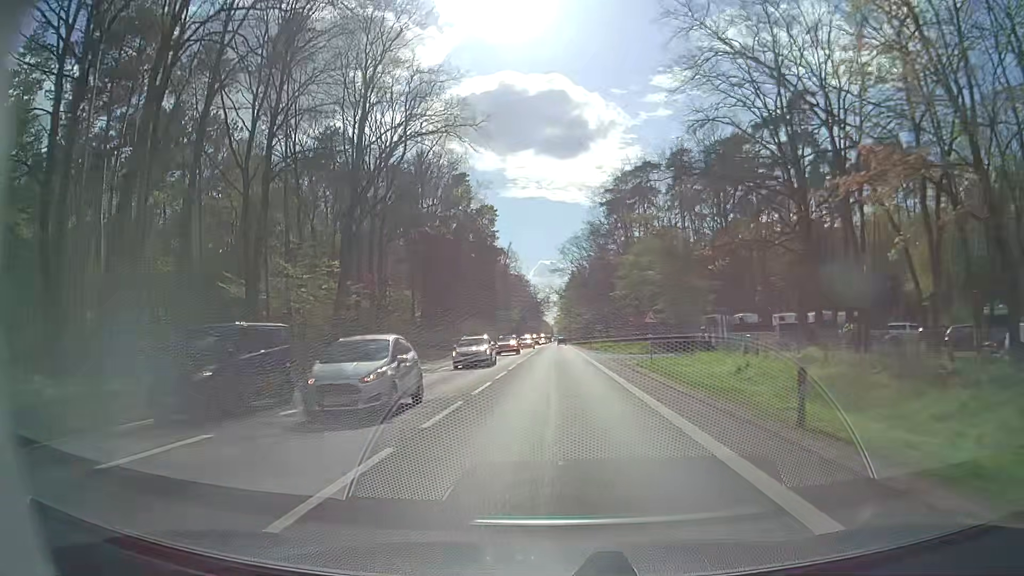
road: secondary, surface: asphalt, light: Day
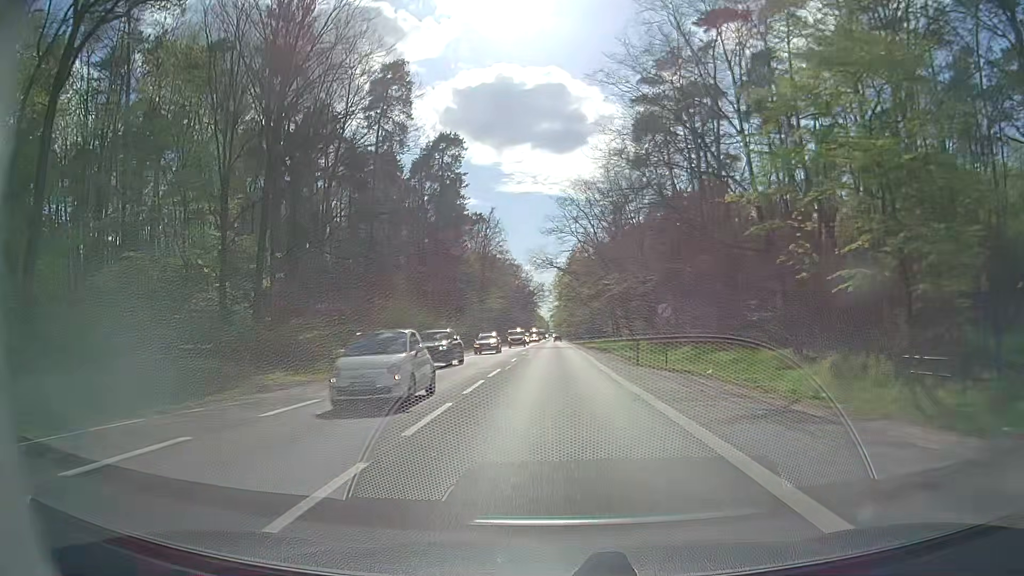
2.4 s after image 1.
(+0.4, +43.4) m; 0°
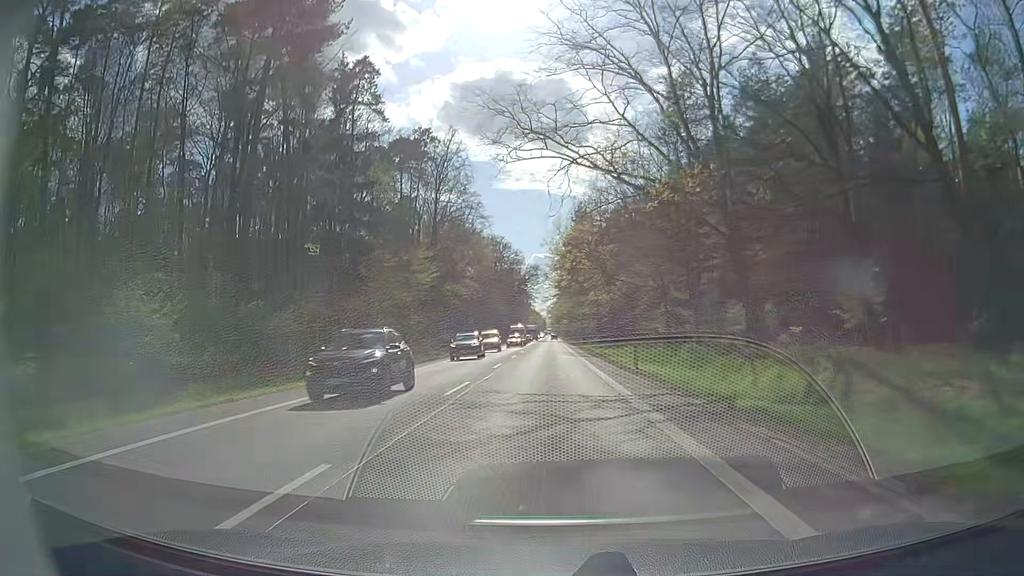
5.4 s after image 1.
(+0.5, +53.4) m; +1°
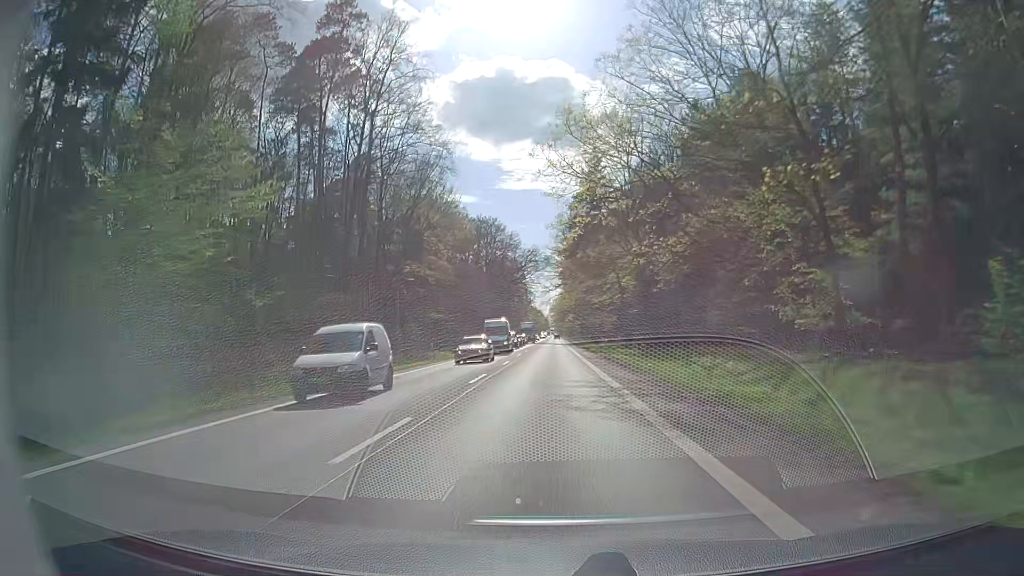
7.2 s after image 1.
(-0.1, +32.1) m; 0°
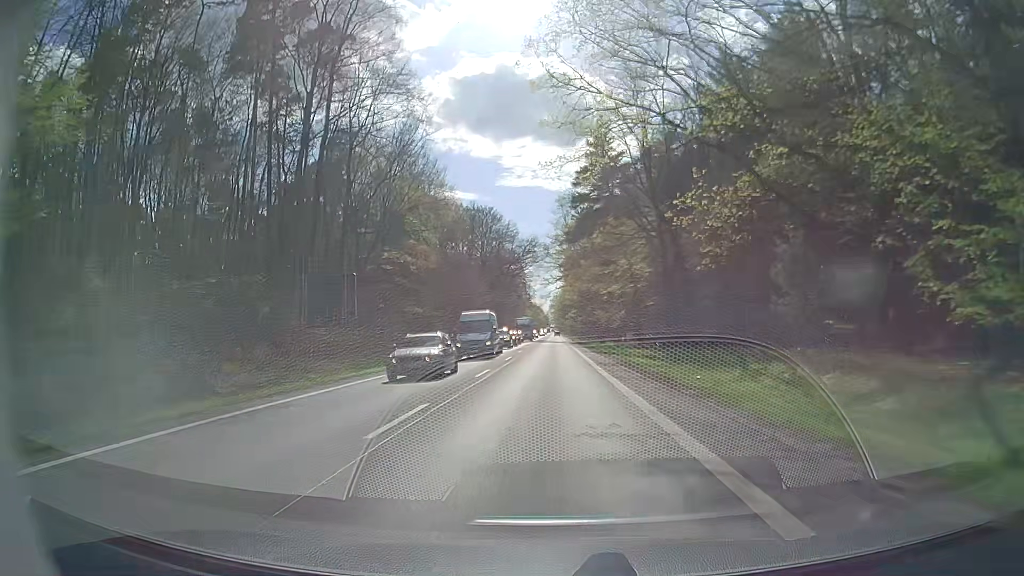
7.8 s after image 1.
(-0.1, +10.8) m; 0°
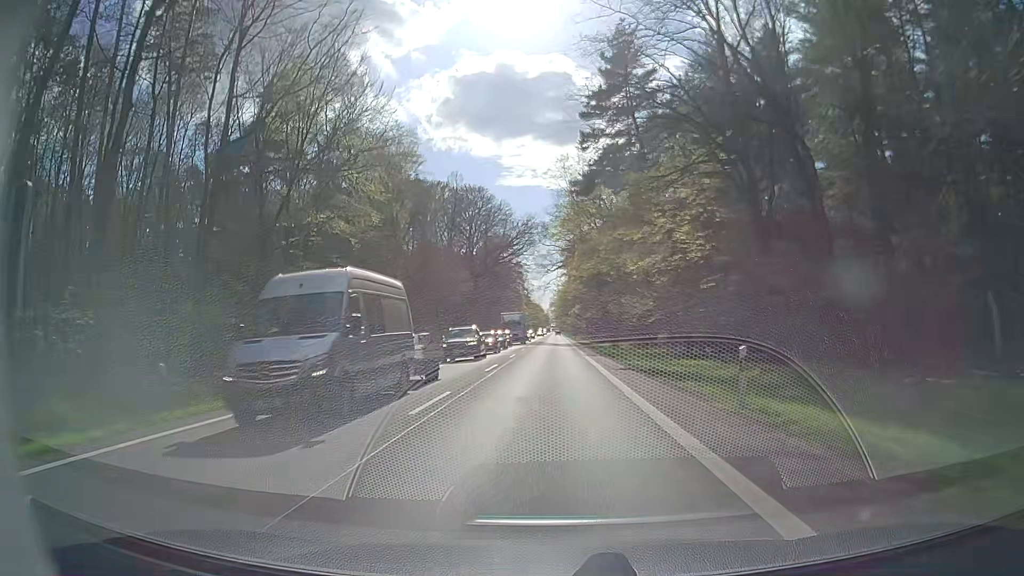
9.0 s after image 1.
(-0.2, +21.7) m; 0°
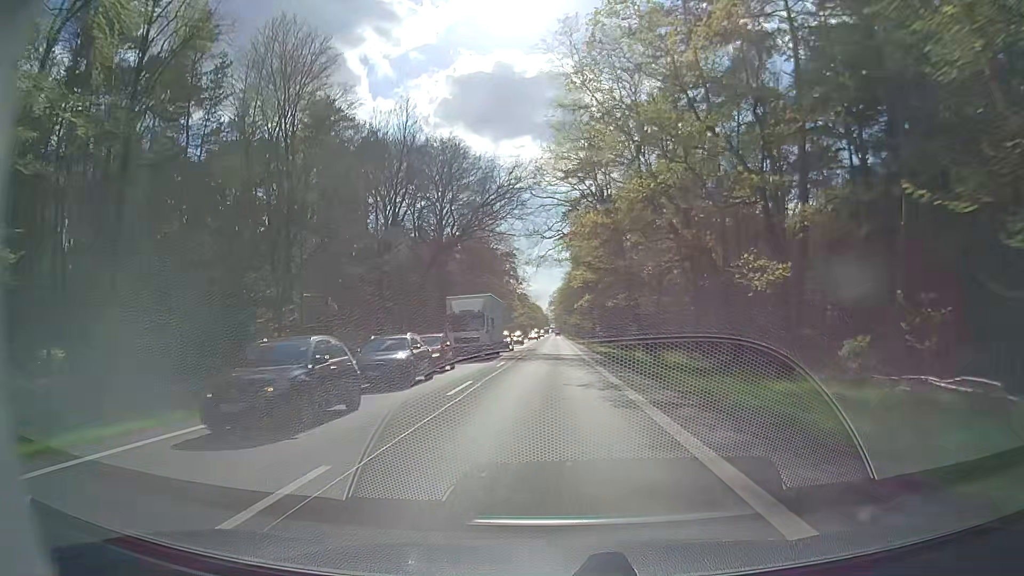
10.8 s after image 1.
(0.0, +32.8) m; 0°
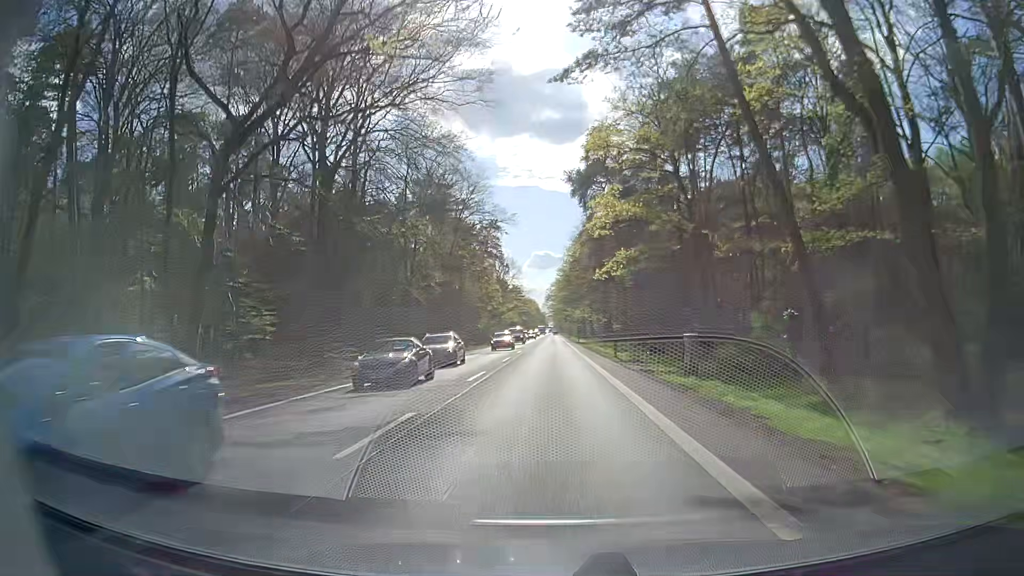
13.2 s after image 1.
(+0.1, +44.1) m; 0°
(0, +10) (0, +20) (0, +30) (0, +40) (0, +50) (0, +60) (0, +70) (0, +80) (0, +90) (0, +100) m
